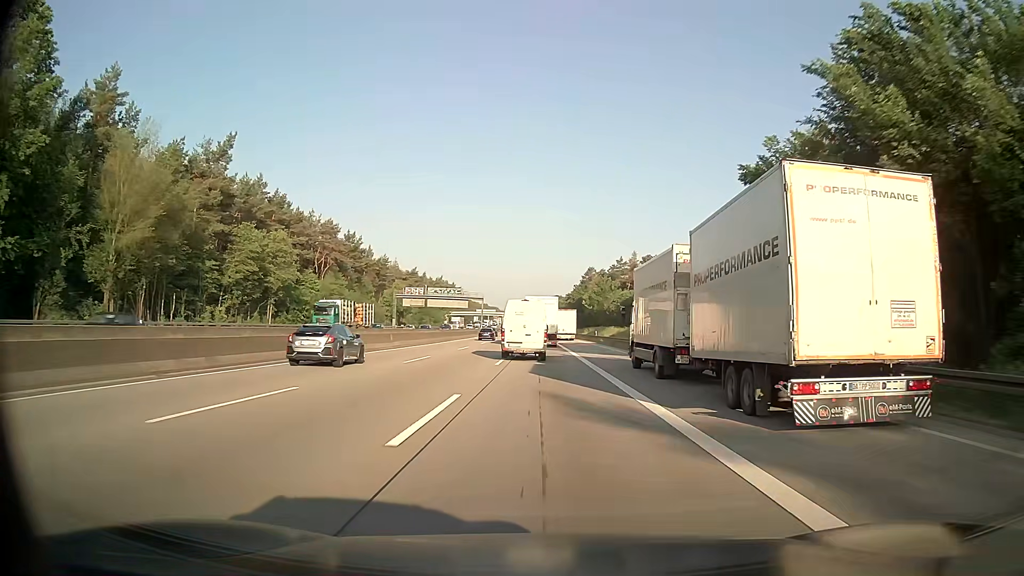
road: motorway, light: Day
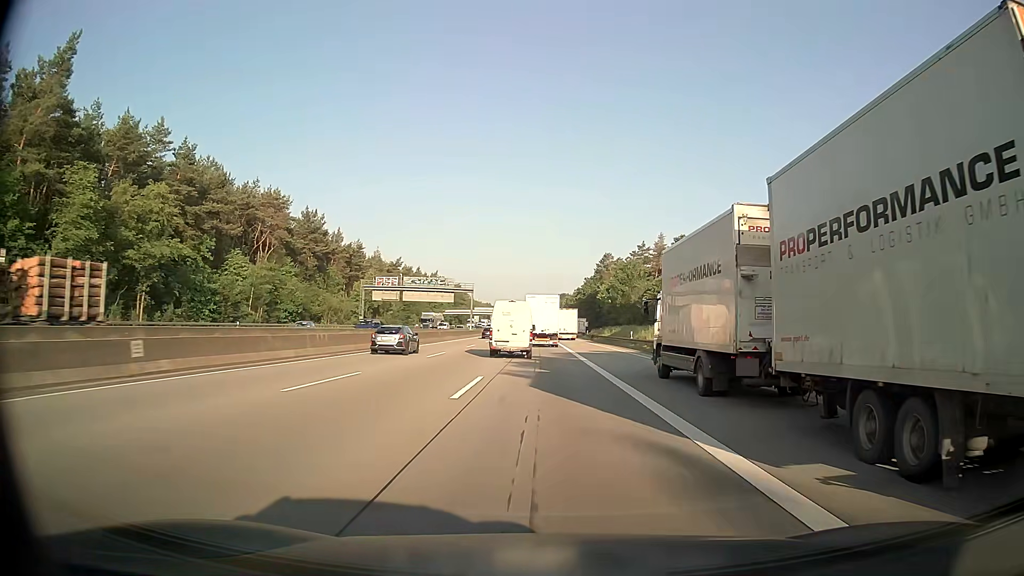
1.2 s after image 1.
(-0.2, +30.9) m; -1°
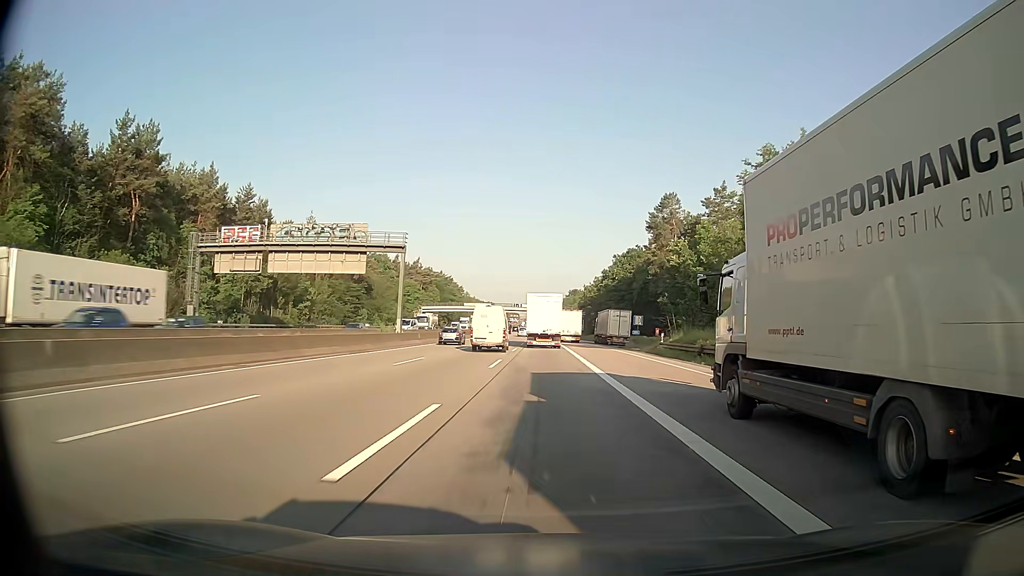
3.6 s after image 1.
(-0.5, +61.5) m; -1°
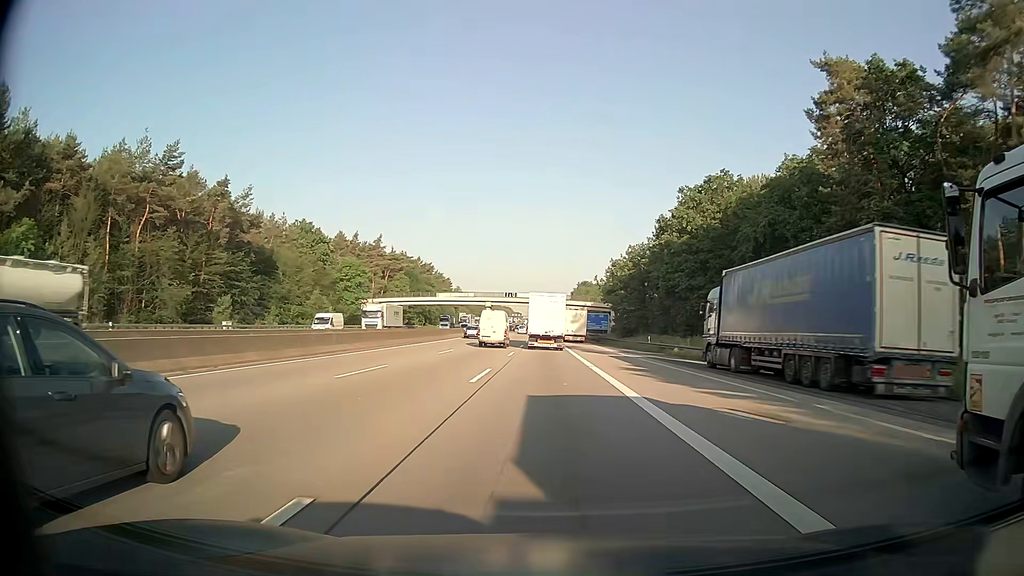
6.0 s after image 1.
(0.0, +61.3) m; 0°
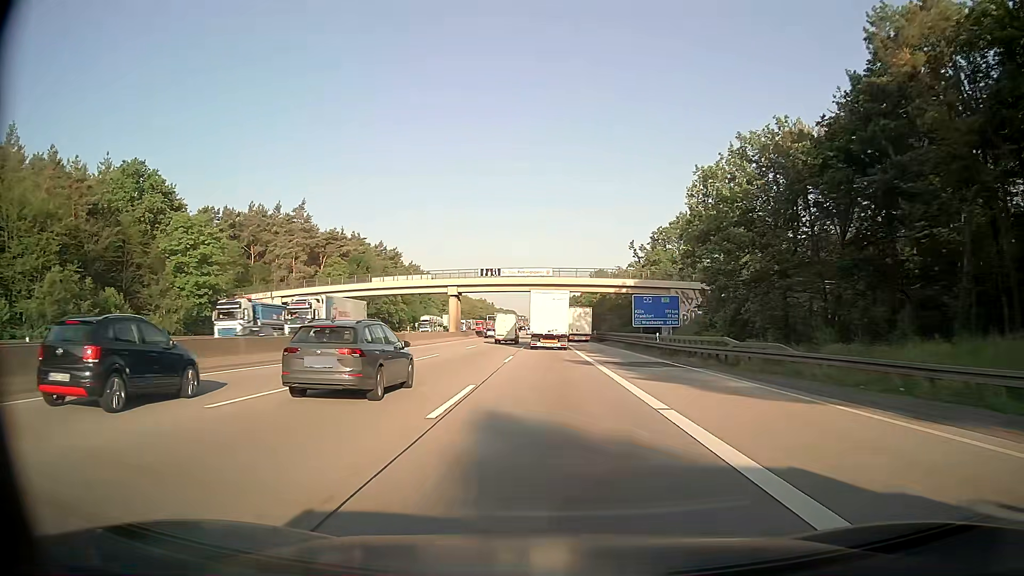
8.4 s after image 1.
(-0.1, +61.4) m; 0°
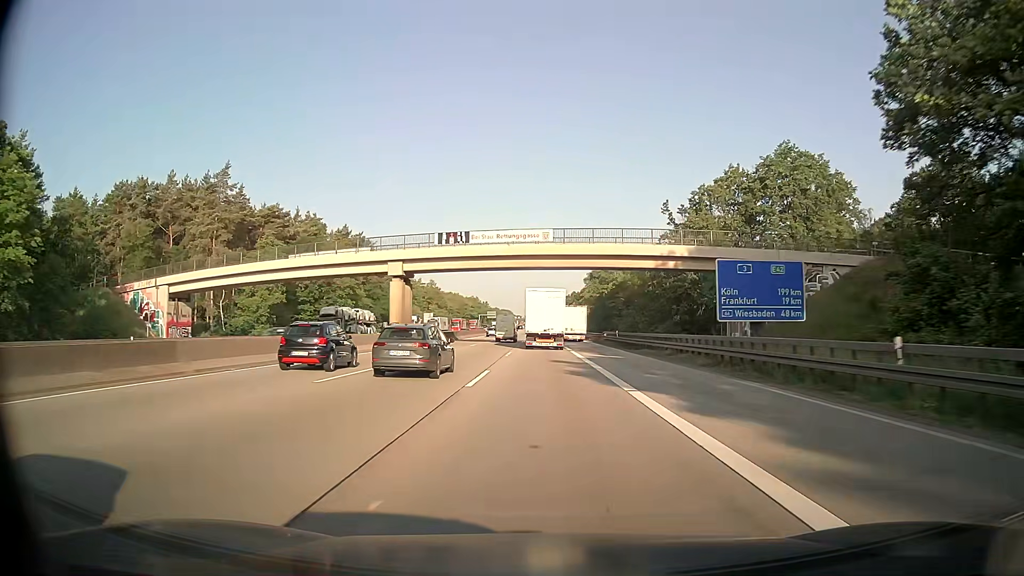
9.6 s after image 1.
(0.0, +30.6) m; 0°
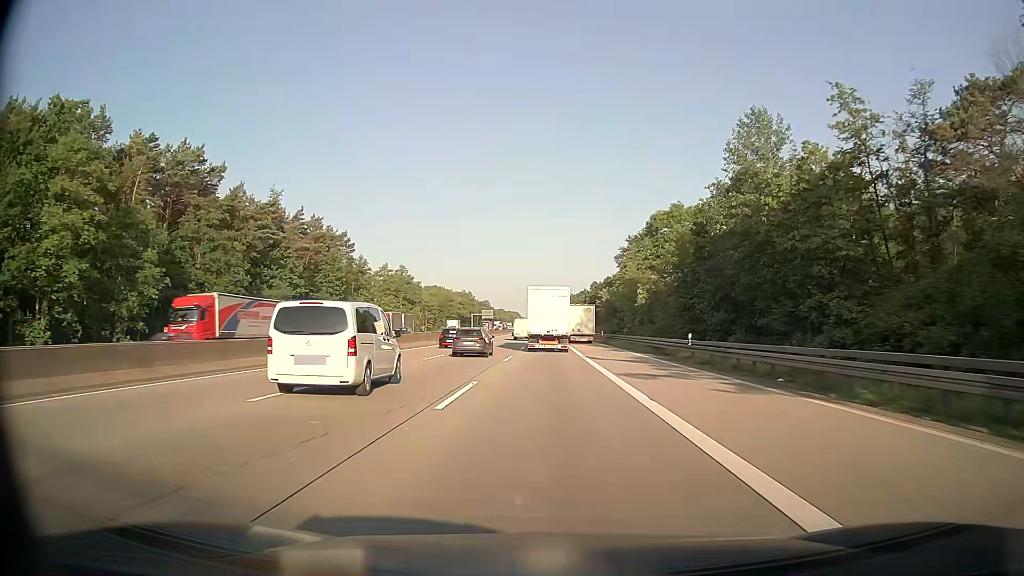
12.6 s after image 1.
(-0.5, +76.6) m; -1°
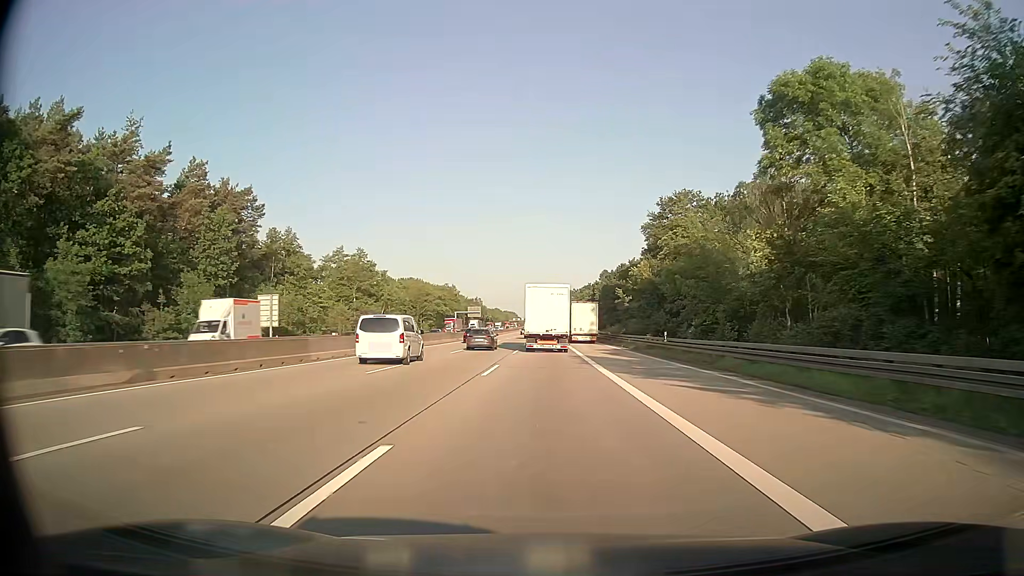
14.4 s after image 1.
(0.0, +45.9) m; 0°
(0, +10) (0, +20) (0, +30) (0, +40) (0, +50) (0, +60) (0, +70) (0, +80) (0, +90) (0, +100) m
